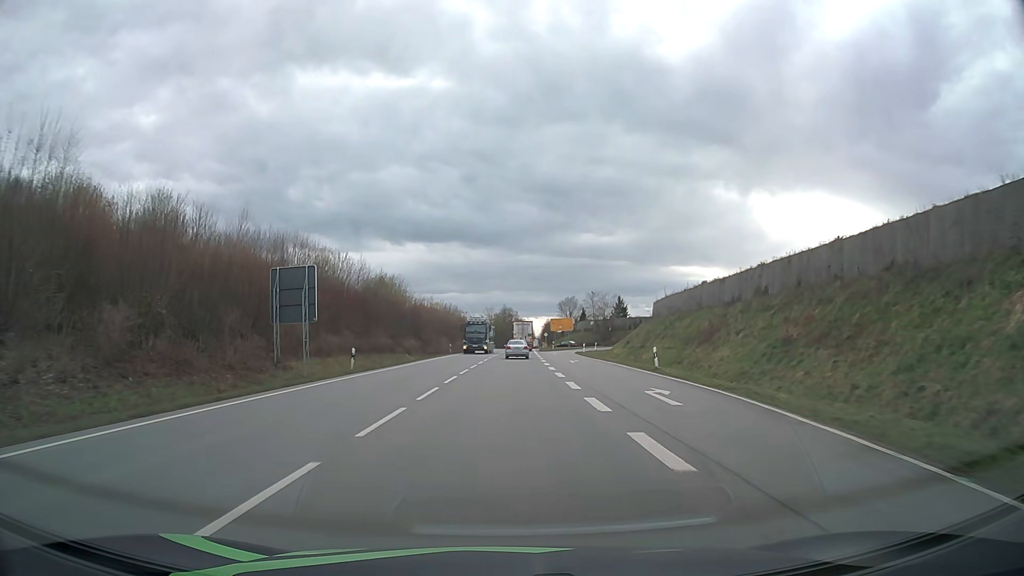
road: primary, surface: asphalt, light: Day
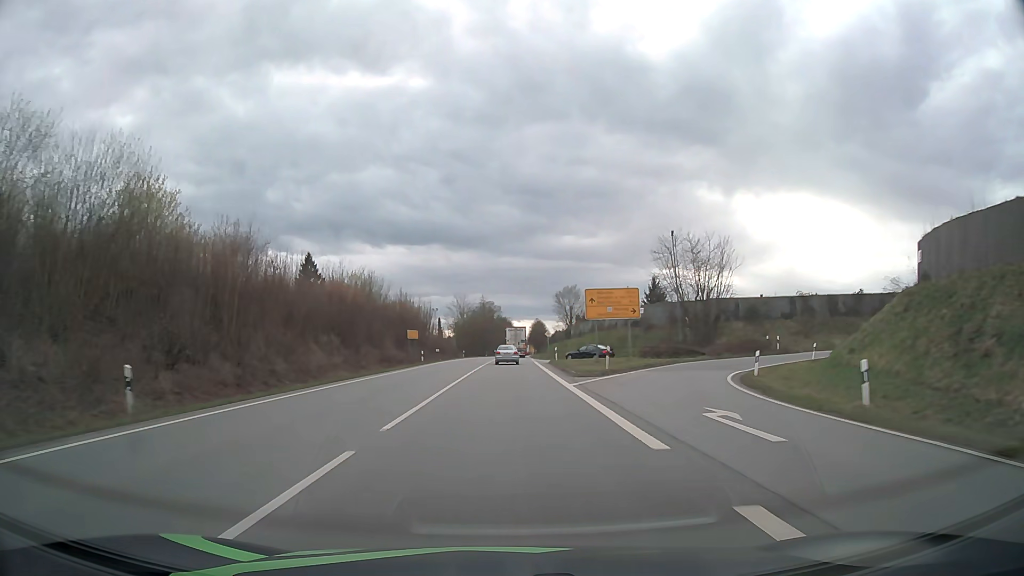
(+1.0, +58.7) m; +2°
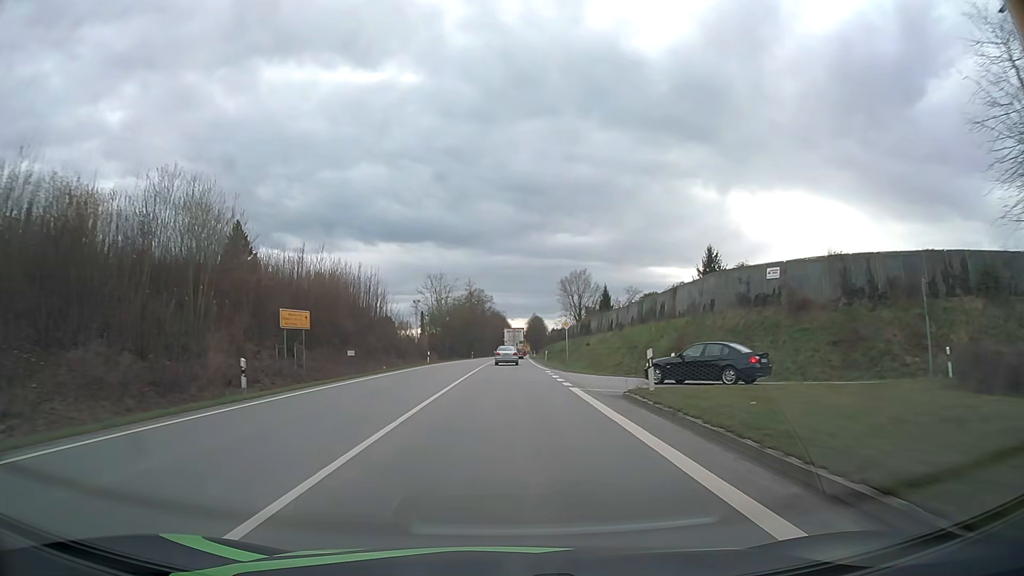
(+0.1, +35.6) m; +1°
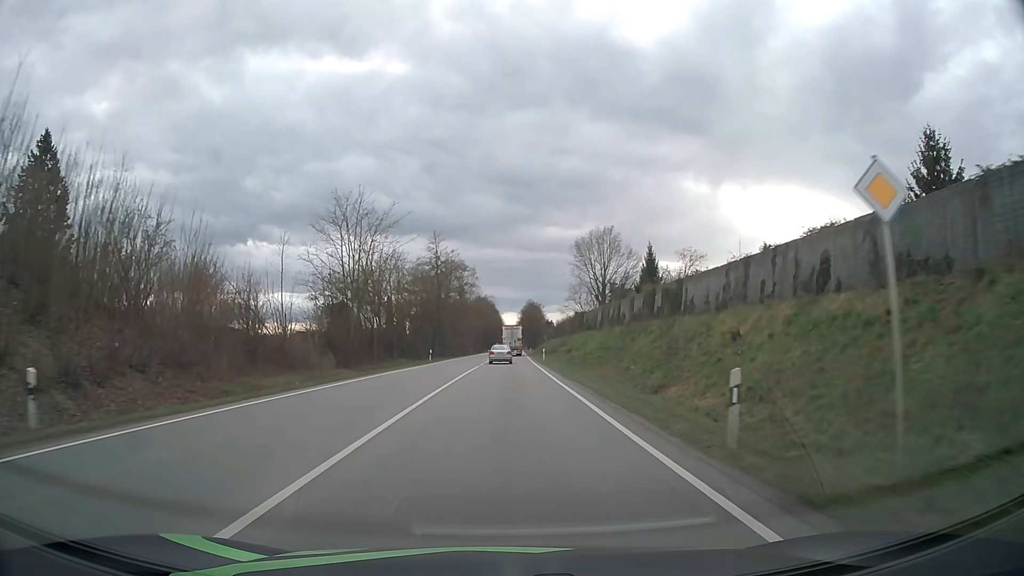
(+0.2, +48.4) m; +1°
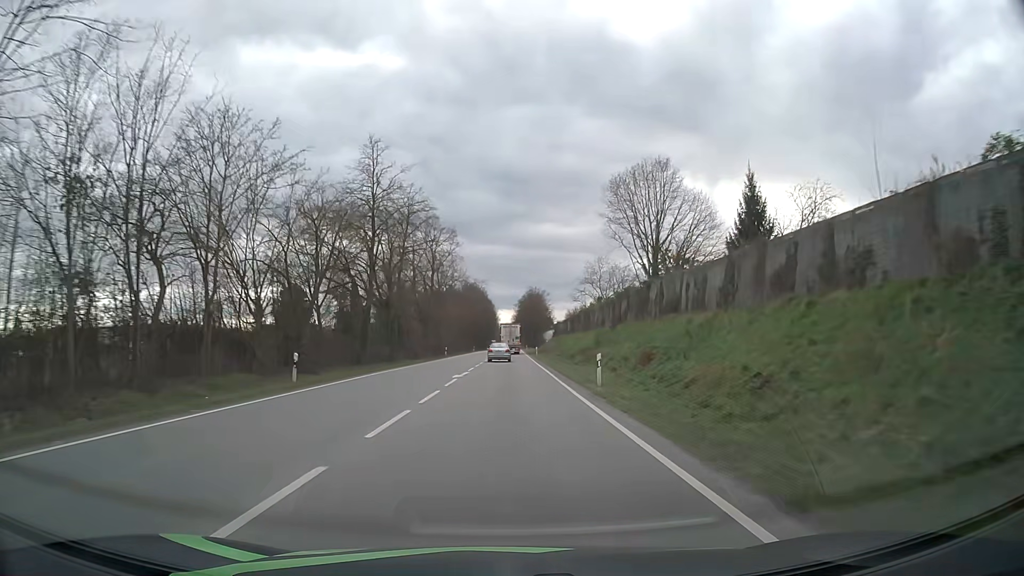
(+0.2, +37.1) m; +1°
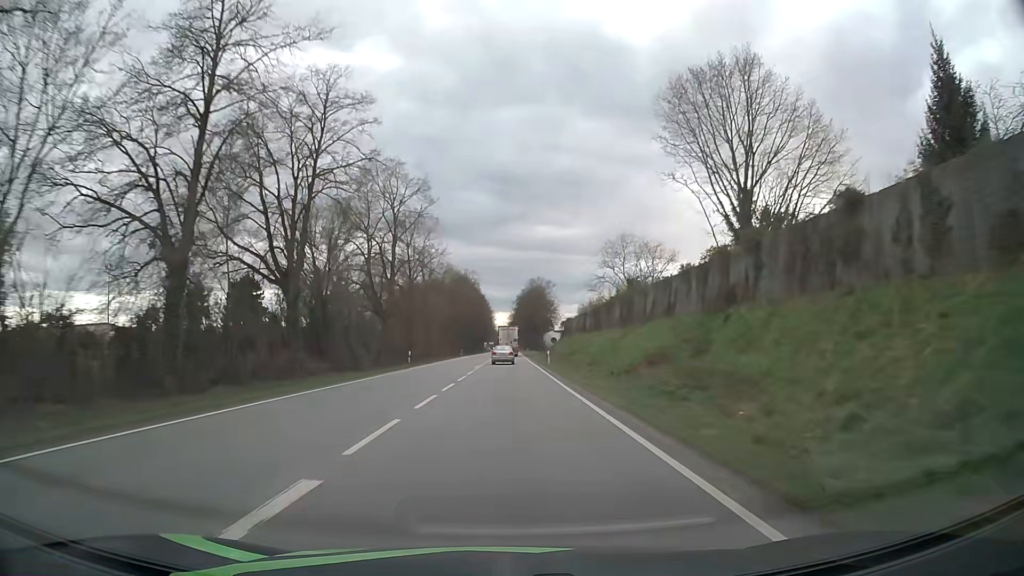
(+0.1, +25.1) m; 0°
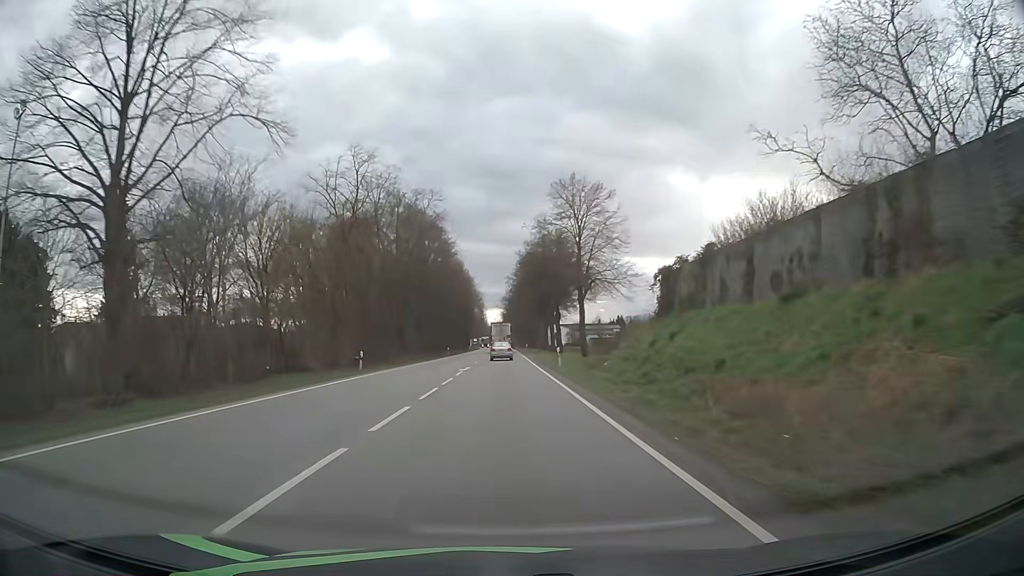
(+0.4, +64.0) m; 0°
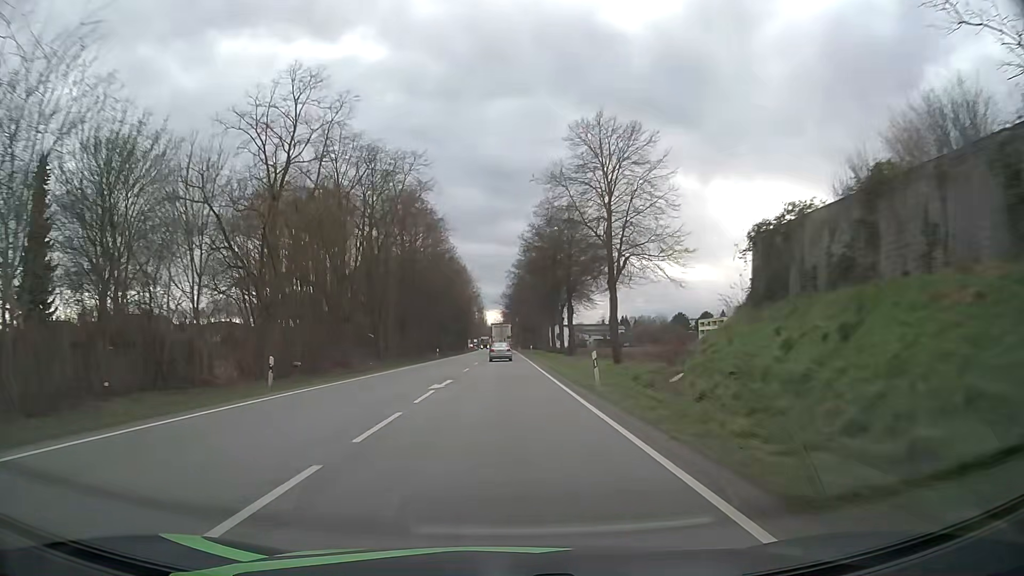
(0.0, +12.9) m; 0°
